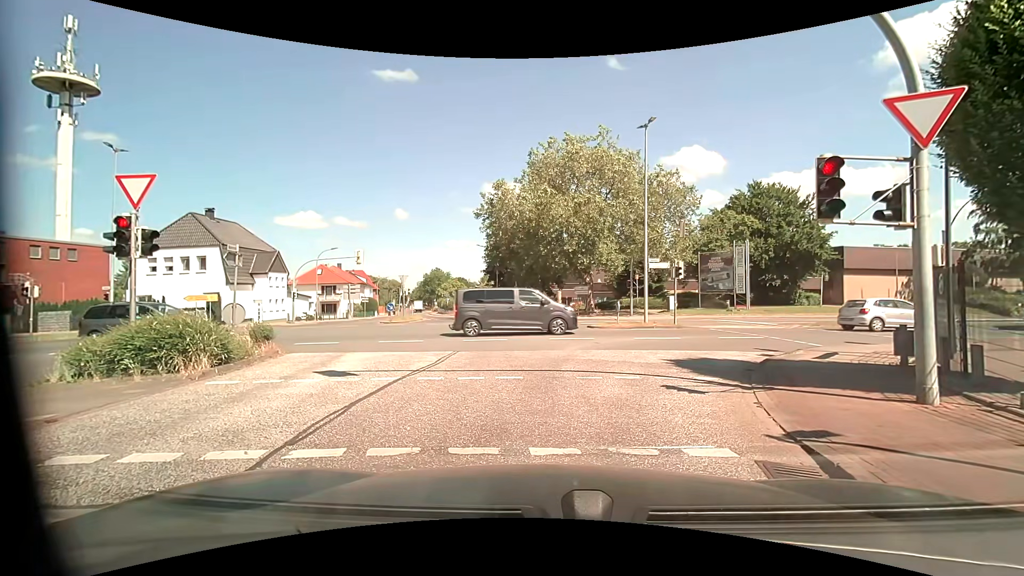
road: unclassified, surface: asphalt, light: Day
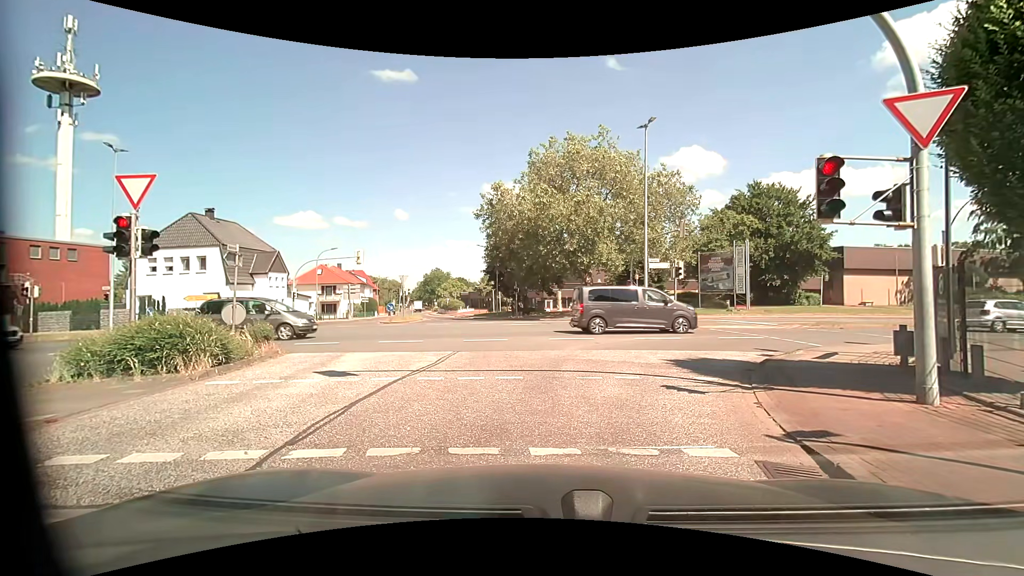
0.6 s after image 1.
(0.0, 0.0) m; 0°
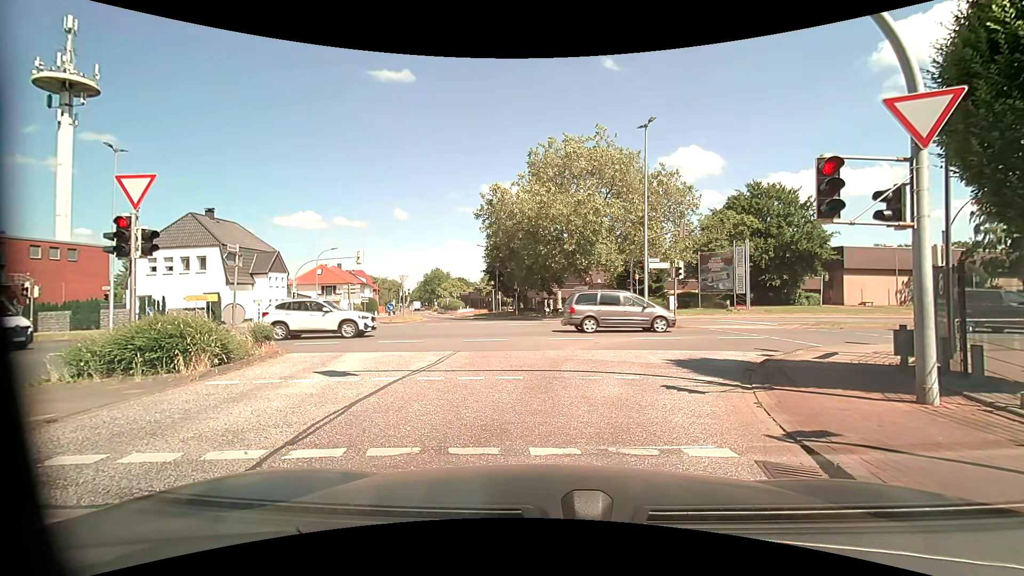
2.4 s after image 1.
(0.0, 0.0) m; 0°
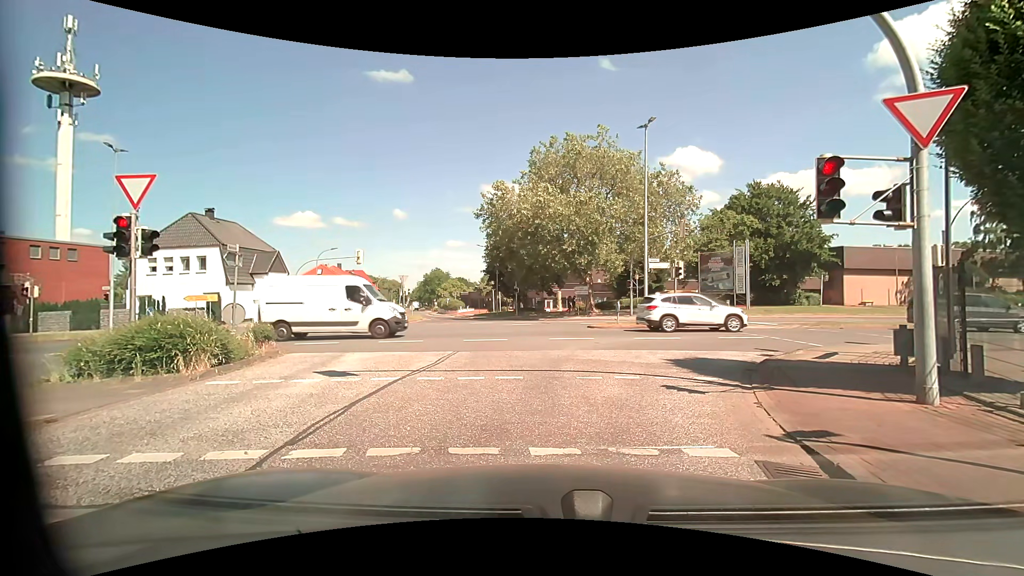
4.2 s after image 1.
(0.0, 0.0) m; 0°
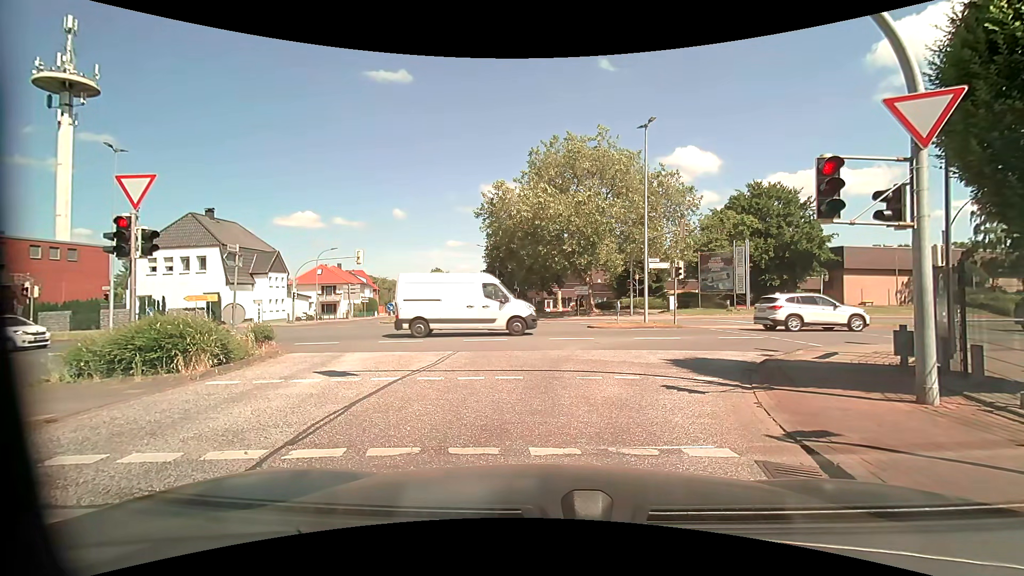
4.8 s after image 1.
(0.0, 0.0) m; 0°
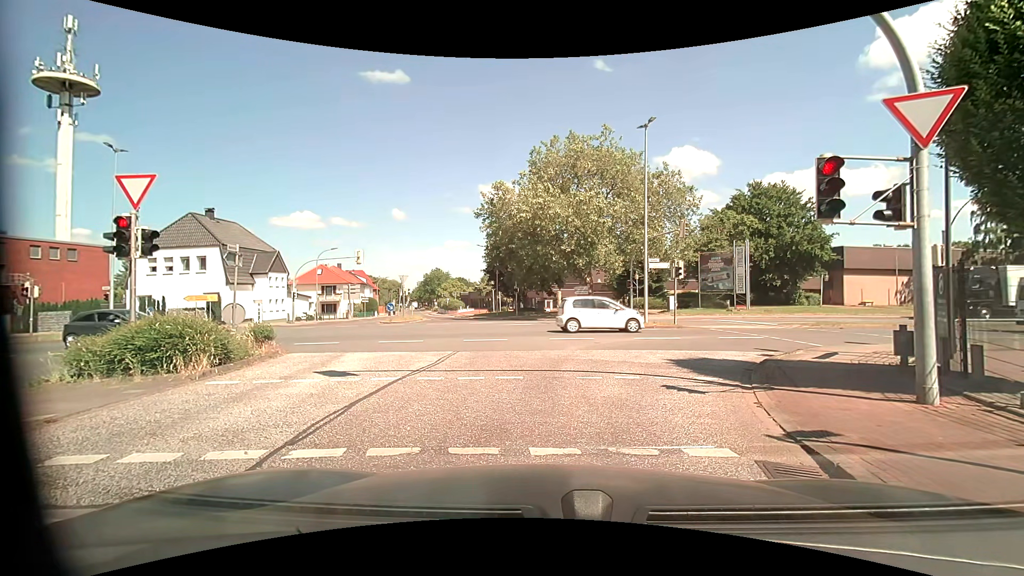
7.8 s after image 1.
(0.0, 0.0) m; 0°
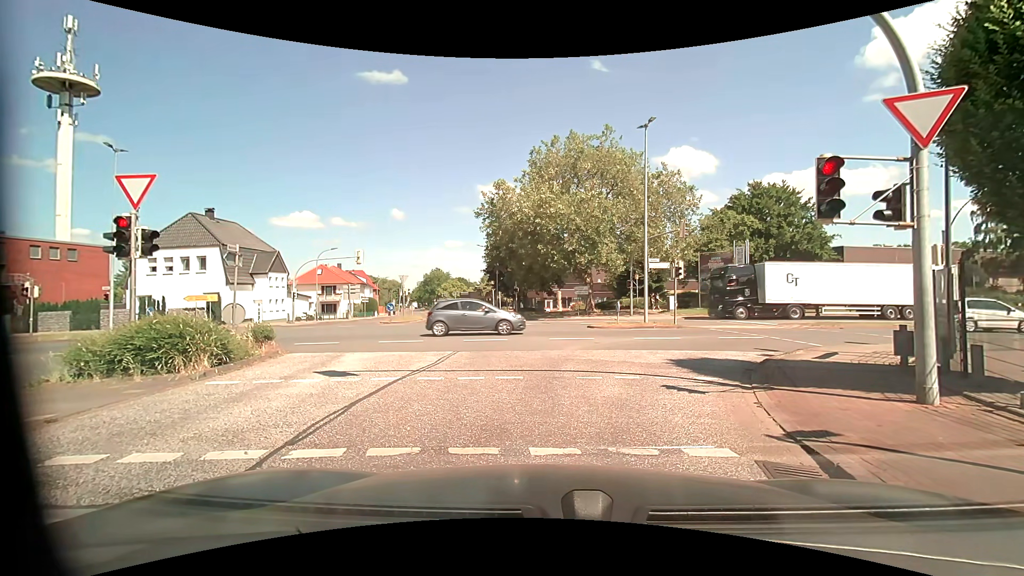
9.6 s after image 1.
(0.0, 0.0) m; 0°
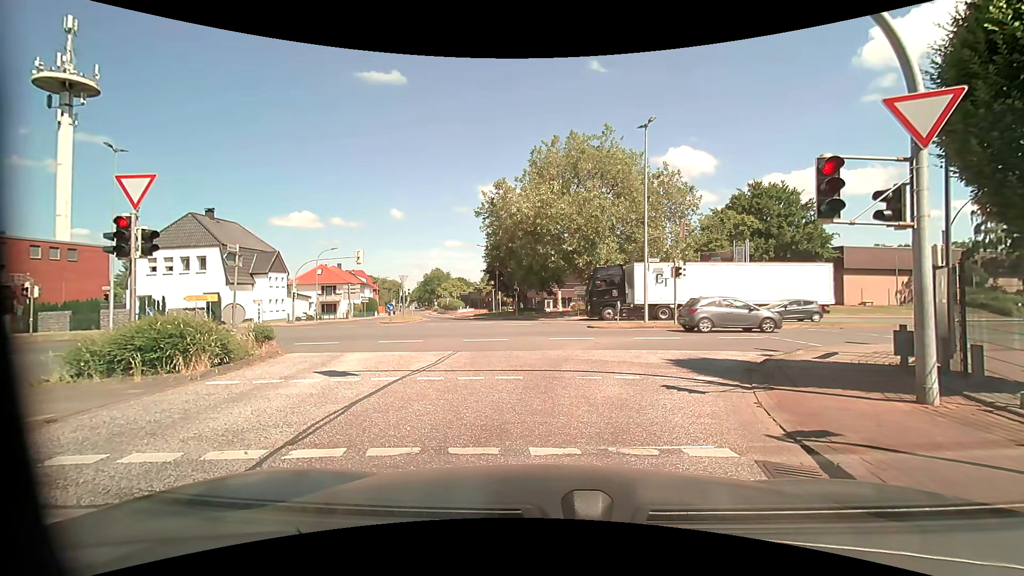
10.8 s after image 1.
(0.0, 0.0) m; 0°
(0, +10) (+5, +19) (+13, +24) (+23, +26) (+33, +28) (+42, +30) (+52, +32) (+62, +34) (+72, +36) (+82, +38) m
